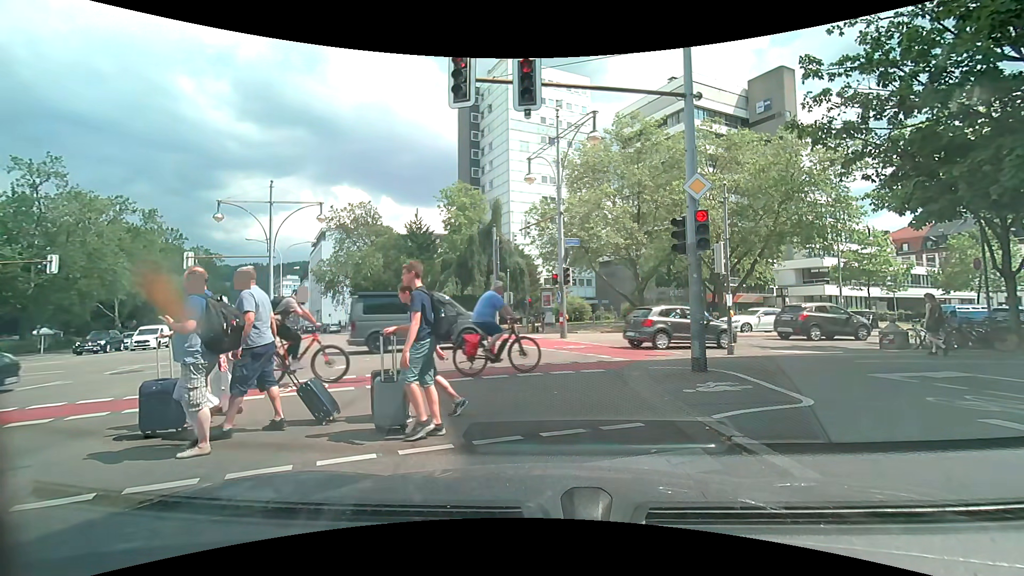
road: secondary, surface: asphalt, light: Day
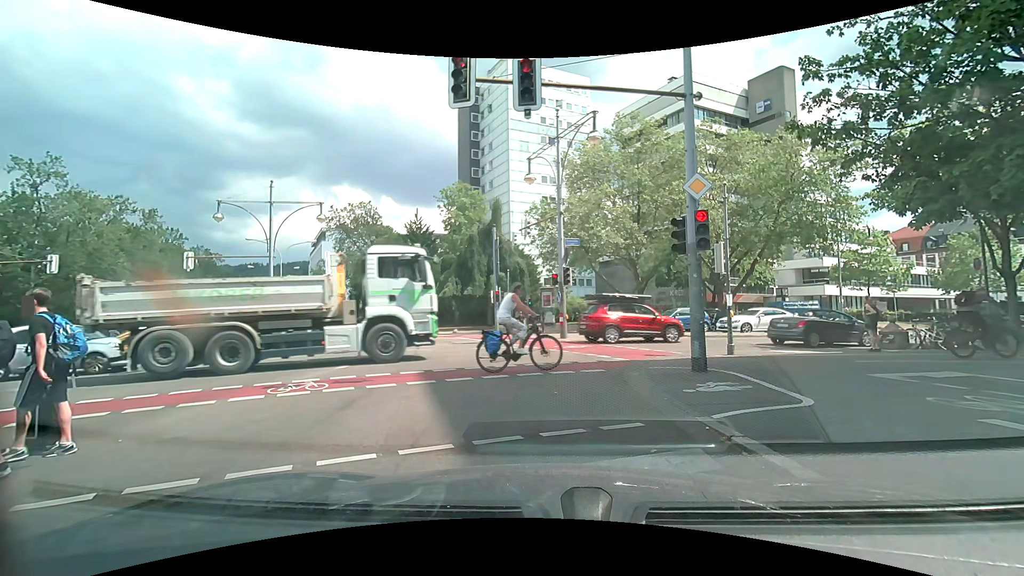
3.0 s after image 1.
(0.0, 0.0) m; 0°
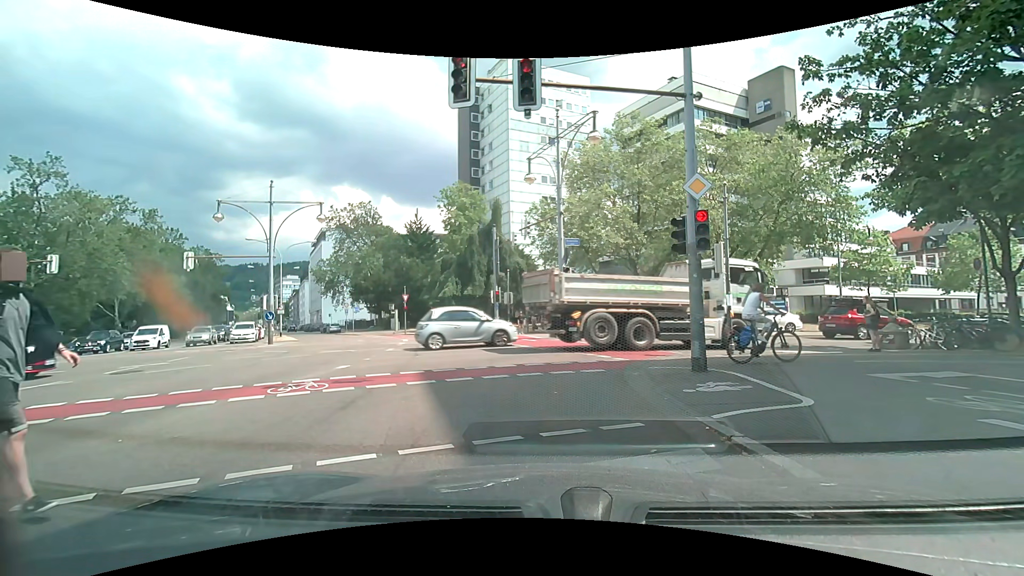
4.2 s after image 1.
(0.0, 0.0) m; 0°
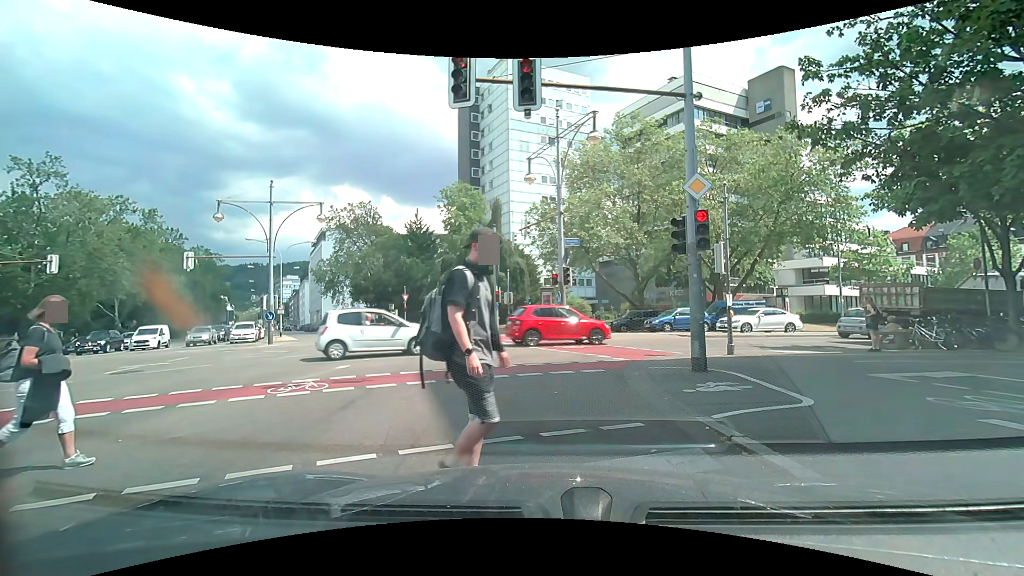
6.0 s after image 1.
(0.0, 0.0) m; 0°
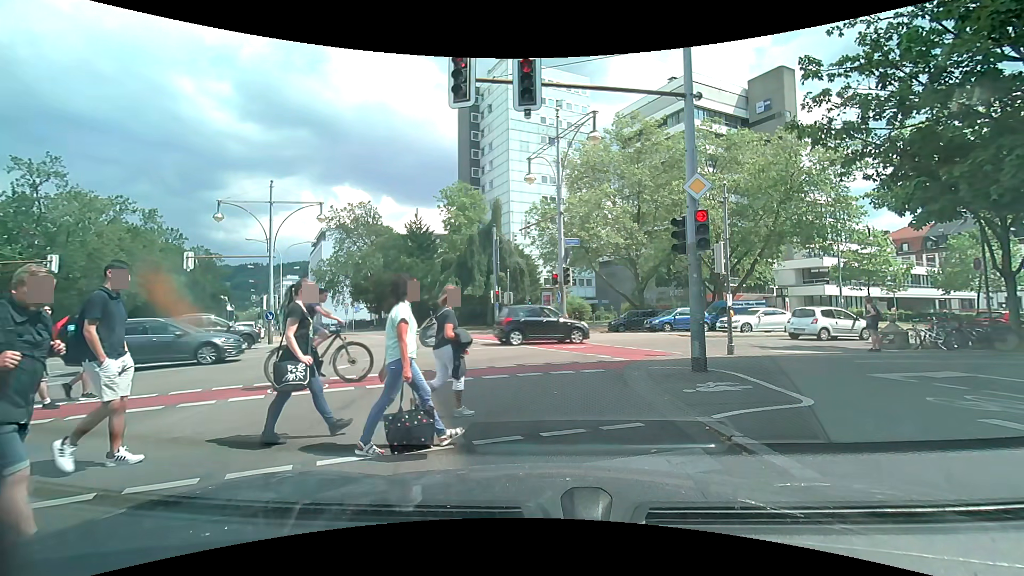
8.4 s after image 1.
(0.0, 0.0) m; 0°
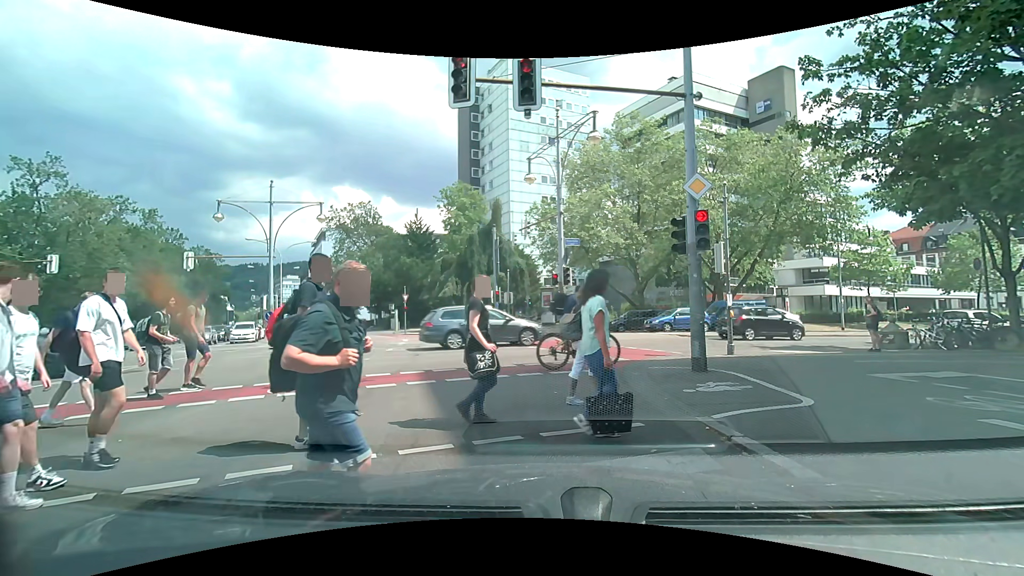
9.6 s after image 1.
(0.0, 0.0) m; 0°
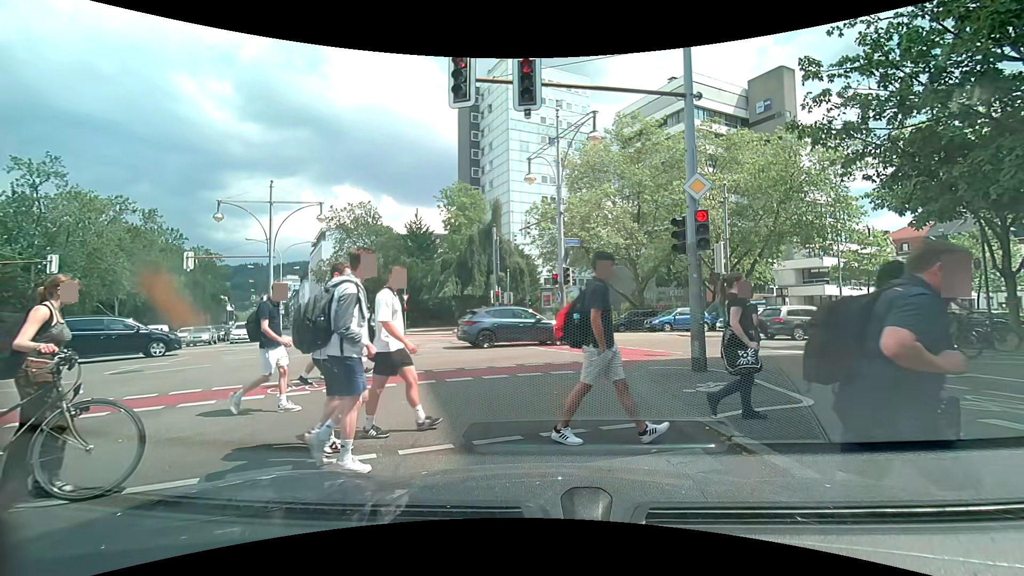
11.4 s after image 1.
(0.0, 0.0) m; 0°
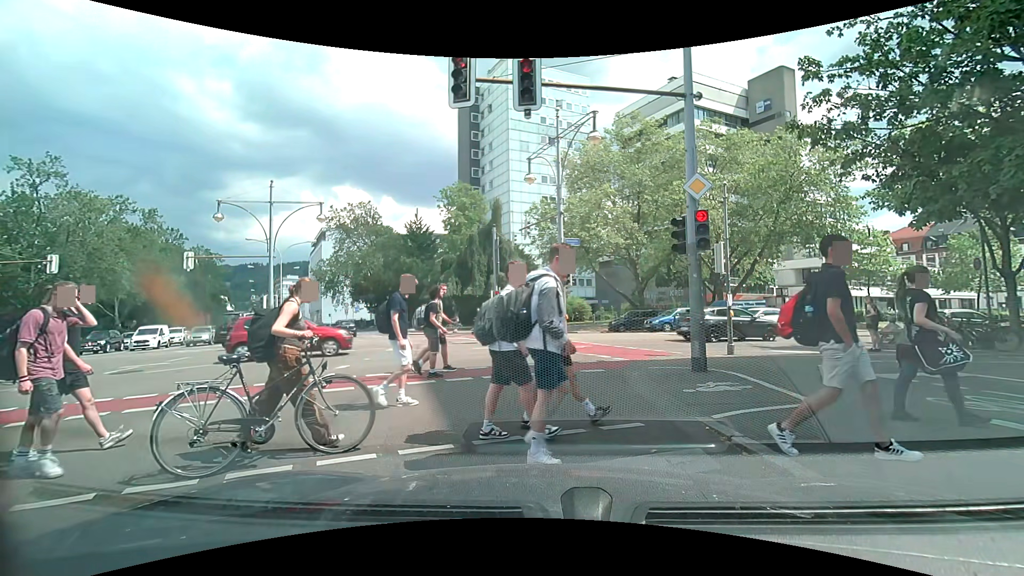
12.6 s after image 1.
(0.0, 0.0) m; 0°
(-1, +10) (+3, +19) (+12, +24) (+21, +27) (+30, +31) (+39, +35) (+49, +38) (+58, +42) (+67, +46) (+77, +49) m
